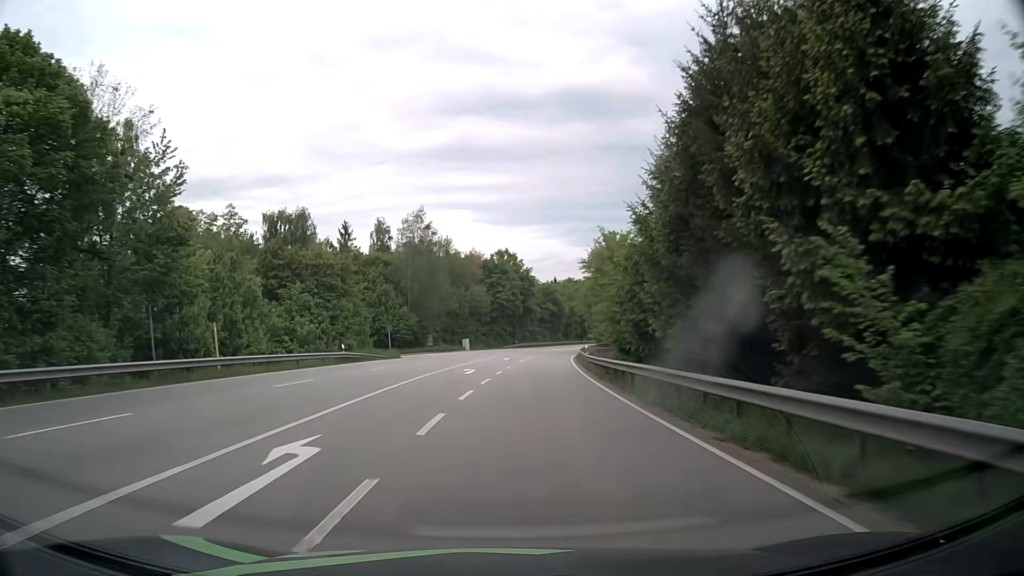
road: primary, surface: asphalt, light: Day
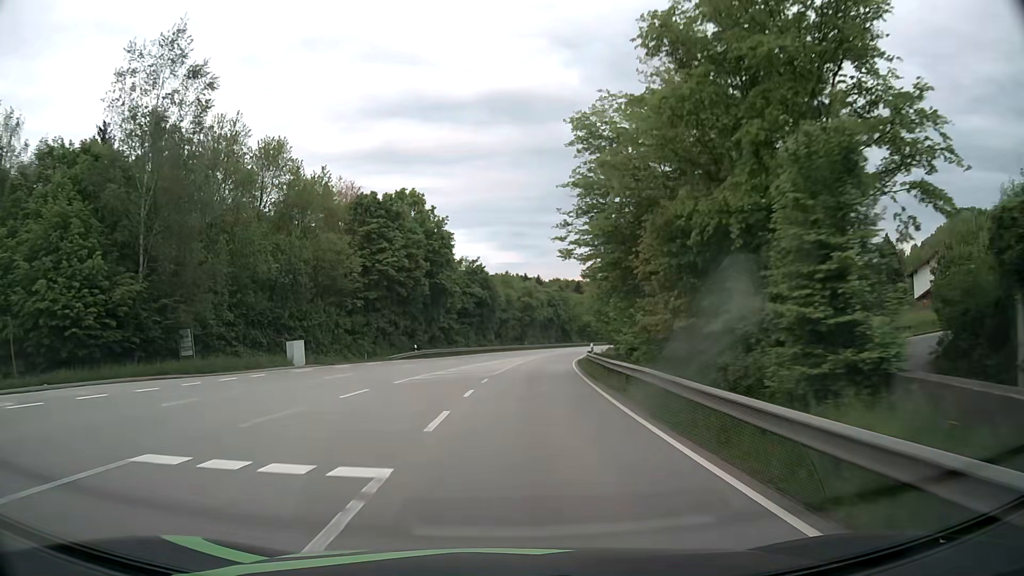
(+2.8, +53.0) m; +6°
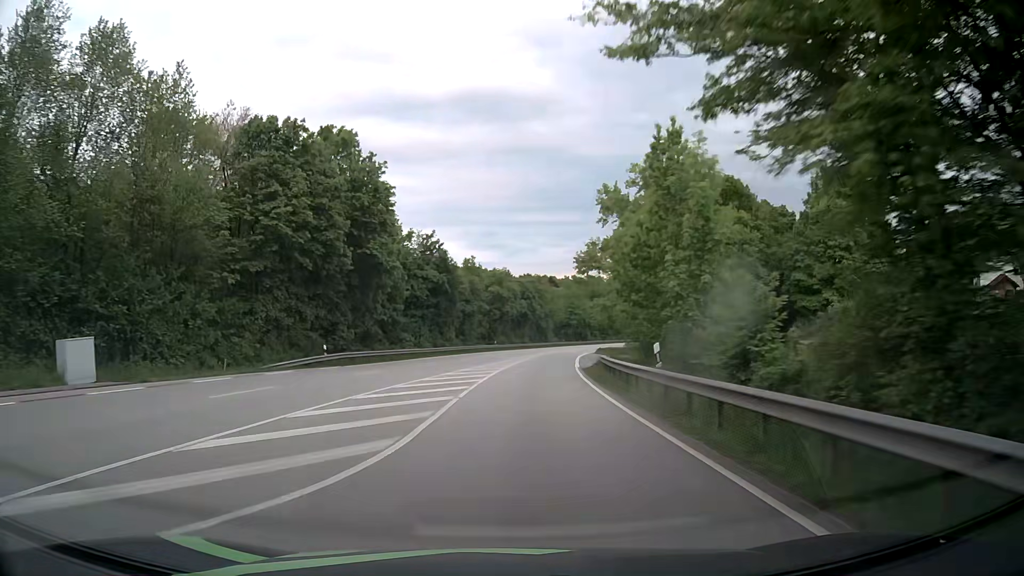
(+0.6, +21.6) m; +3°
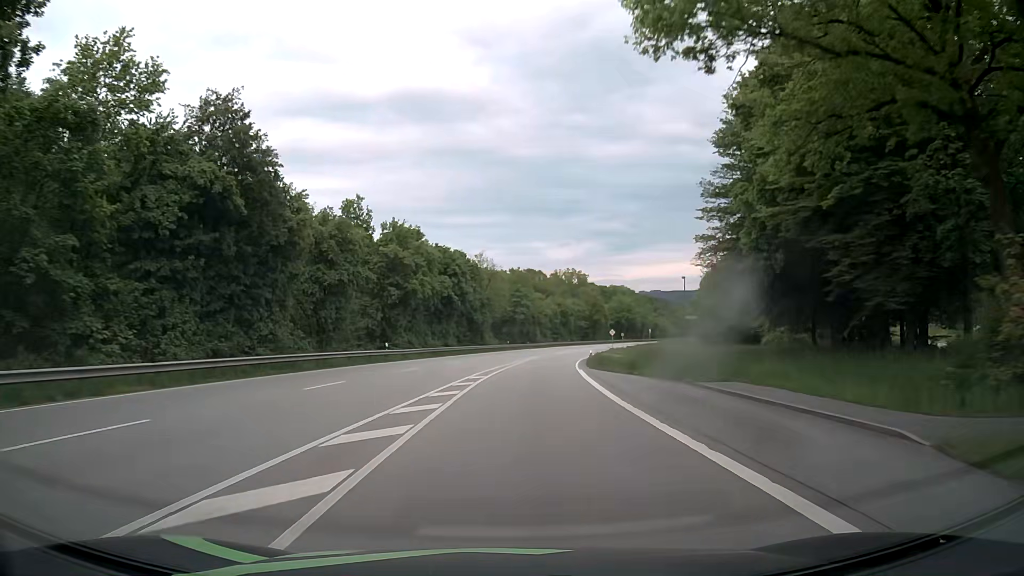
(+2.0, +44.2) m; +6°
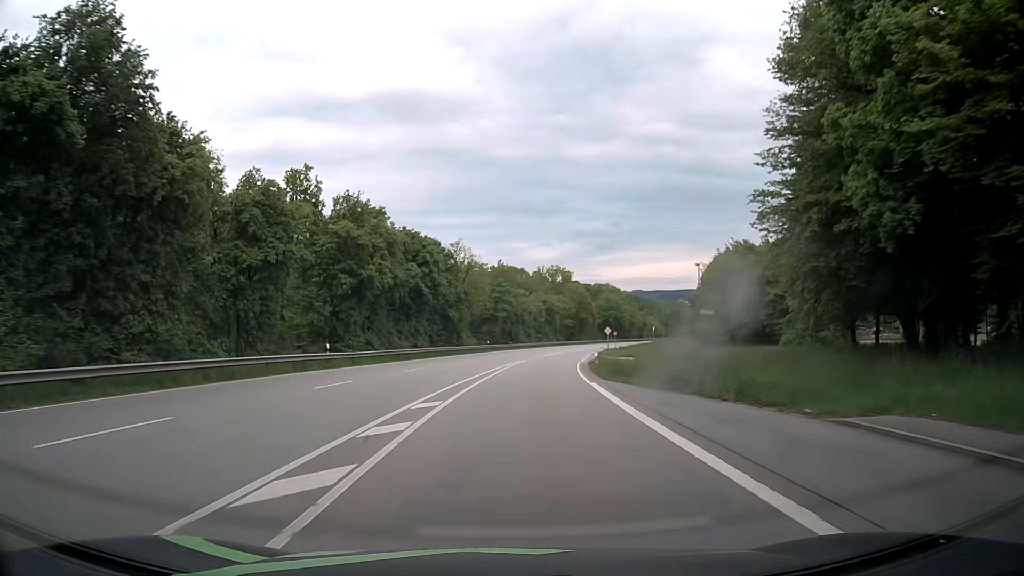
(+0.1, +11.3) m; +1°
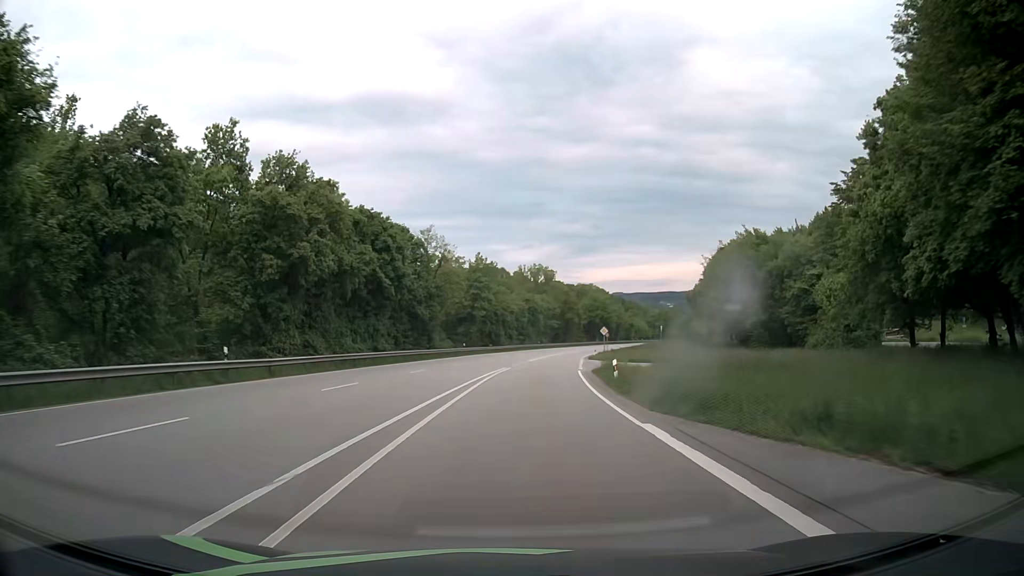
(+0.2, +11.4) m; +2°
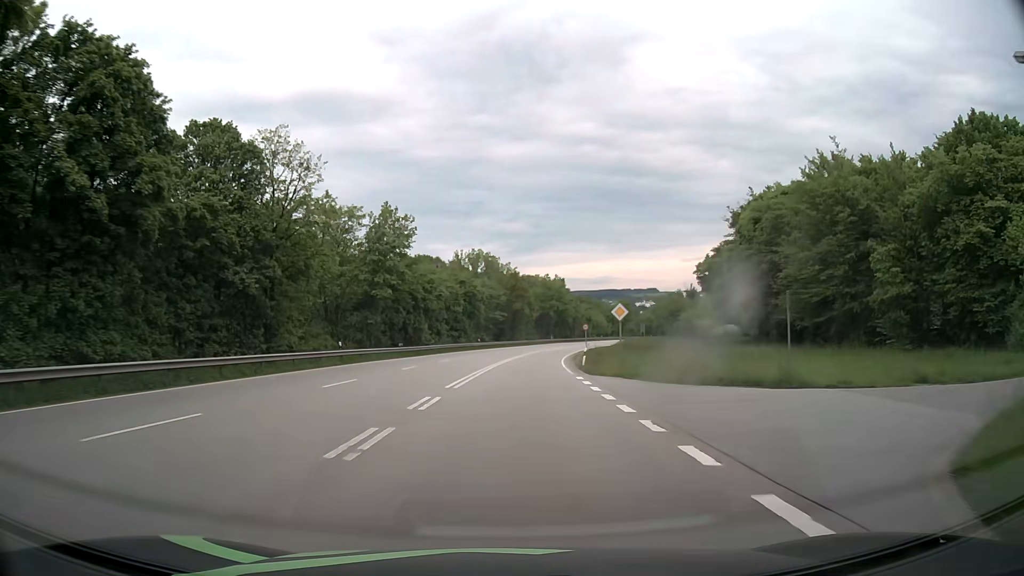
(+1.5, +35.0) m; +5°
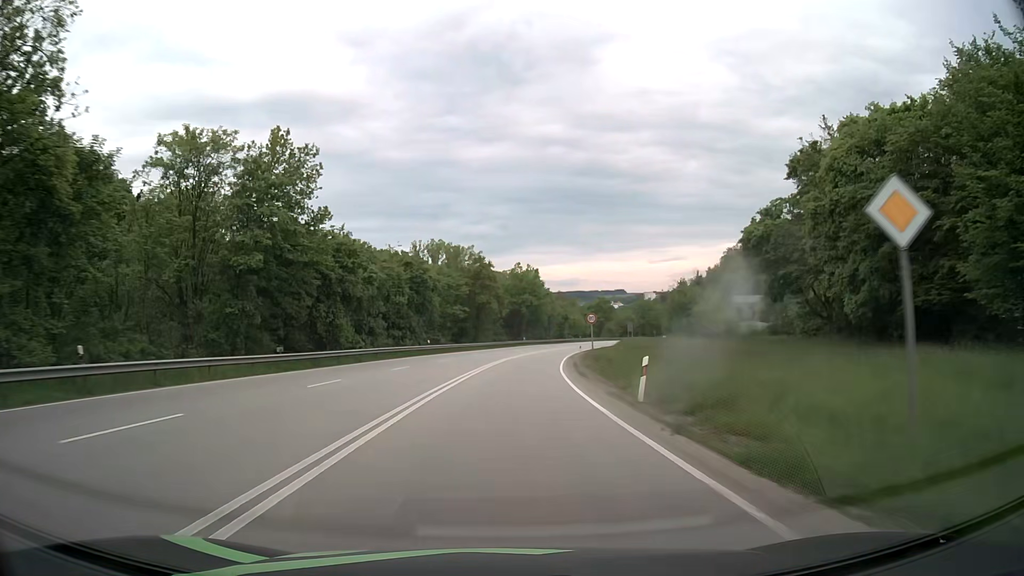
(+0.6, +24.0) m; +3°
(0, +10) (0, +20) (+1, +30) (+1, +40) (+2, +50) (+3, +60) (+5, +70) (+6, +80) (+8, +89) (+10, +99) m
